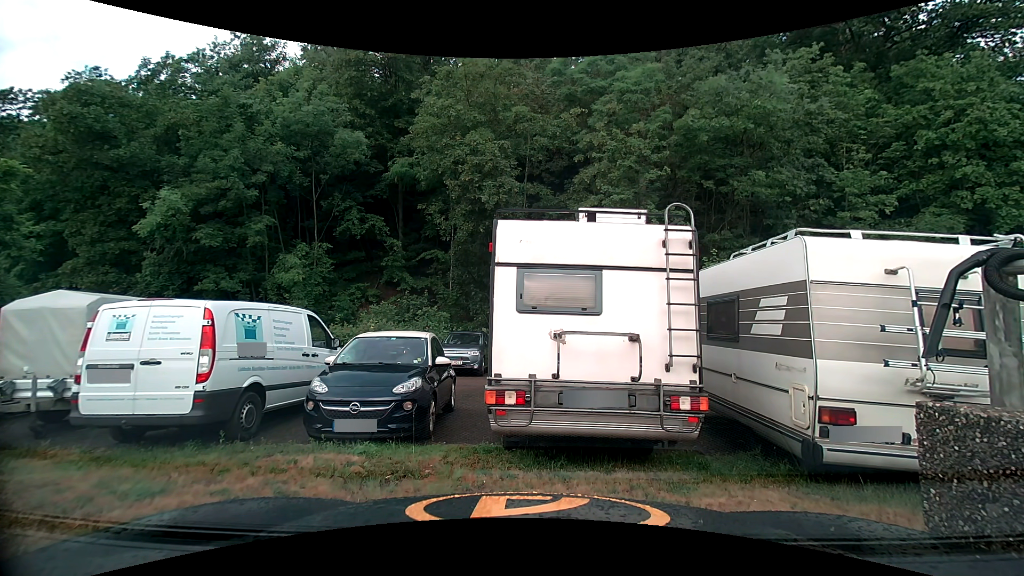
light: Day
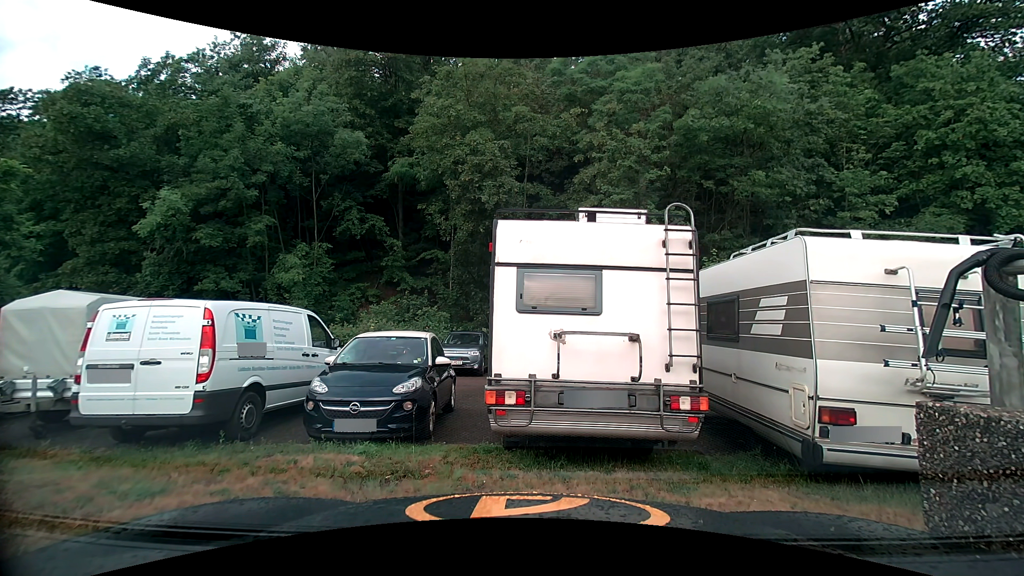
(0.0, 0.0) m; 0°
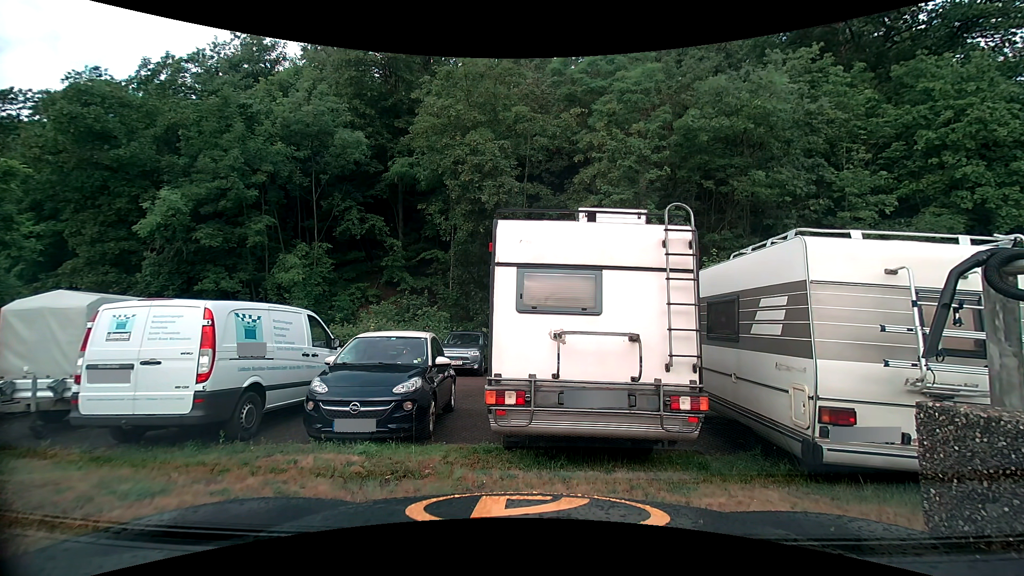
(0.0, 0.0) m; 0°
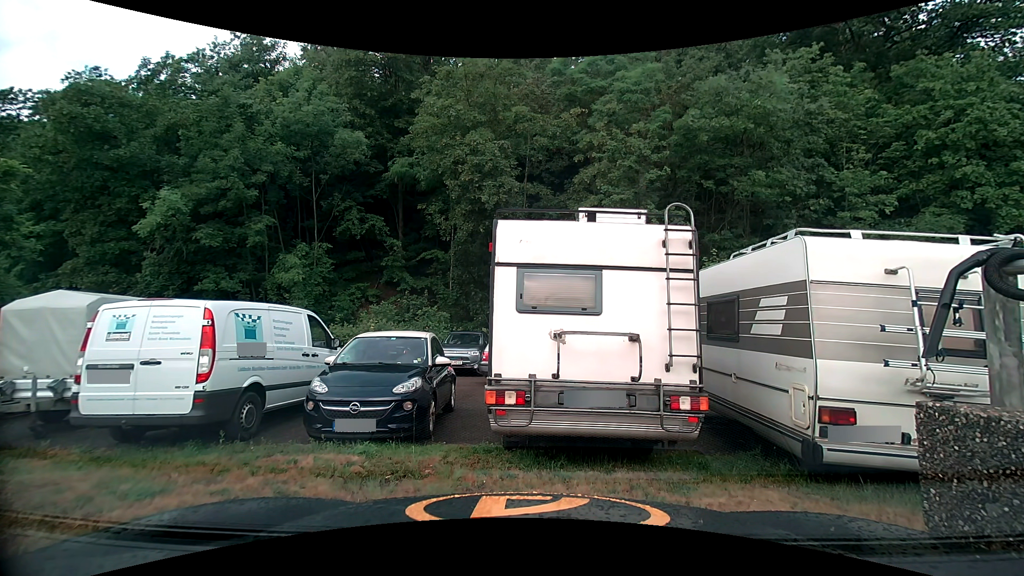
(0.0, 0.0) m; 0°
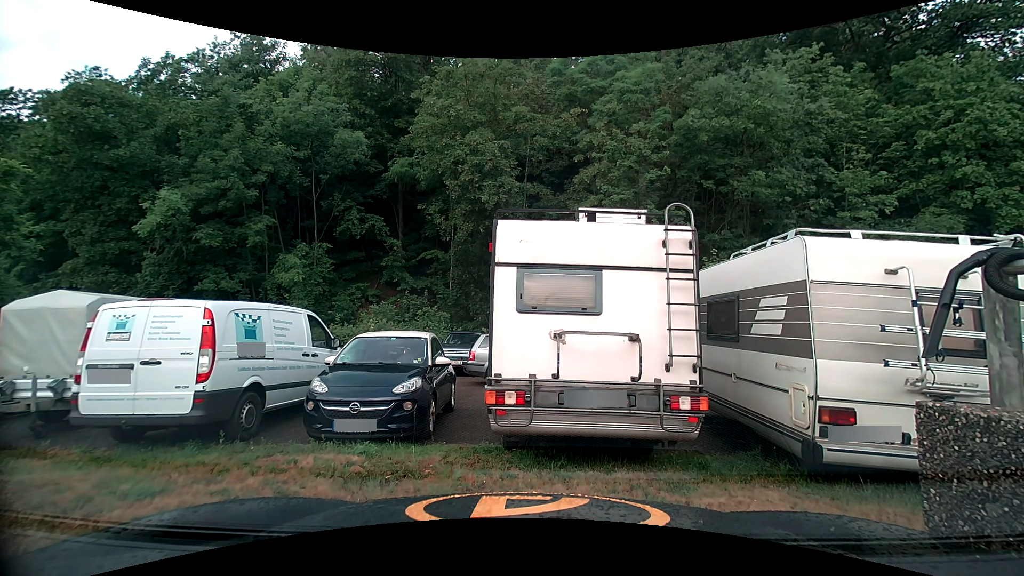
(0.0, 0.0) m; 0°
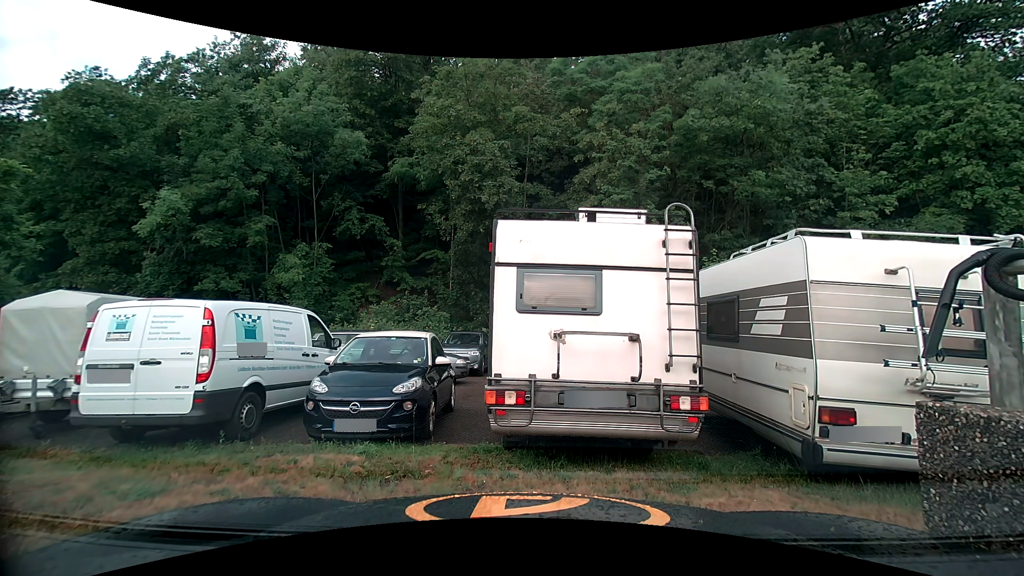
(0.0, 0.0) m; 0°
